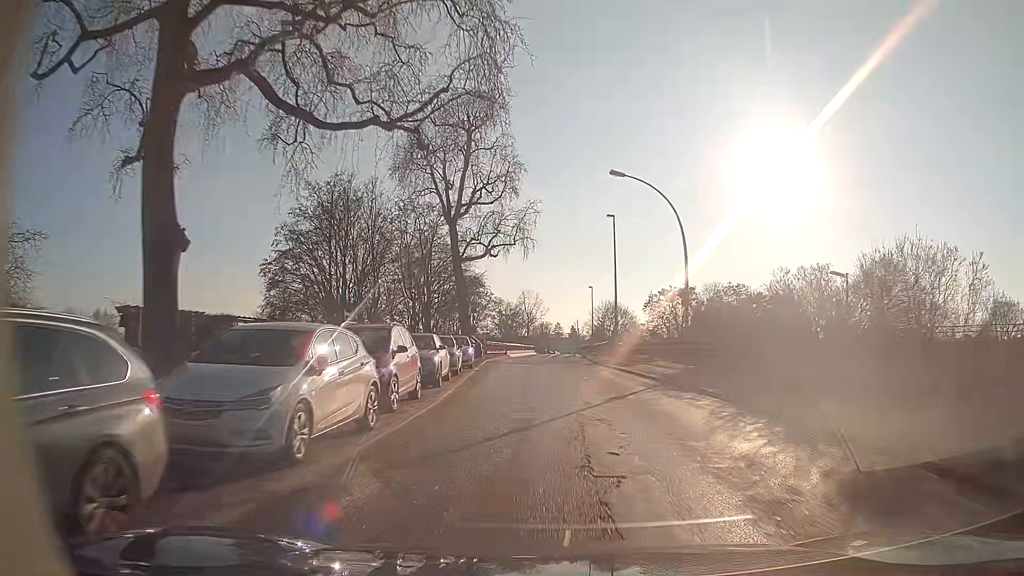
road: residential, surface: asphalt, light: Day
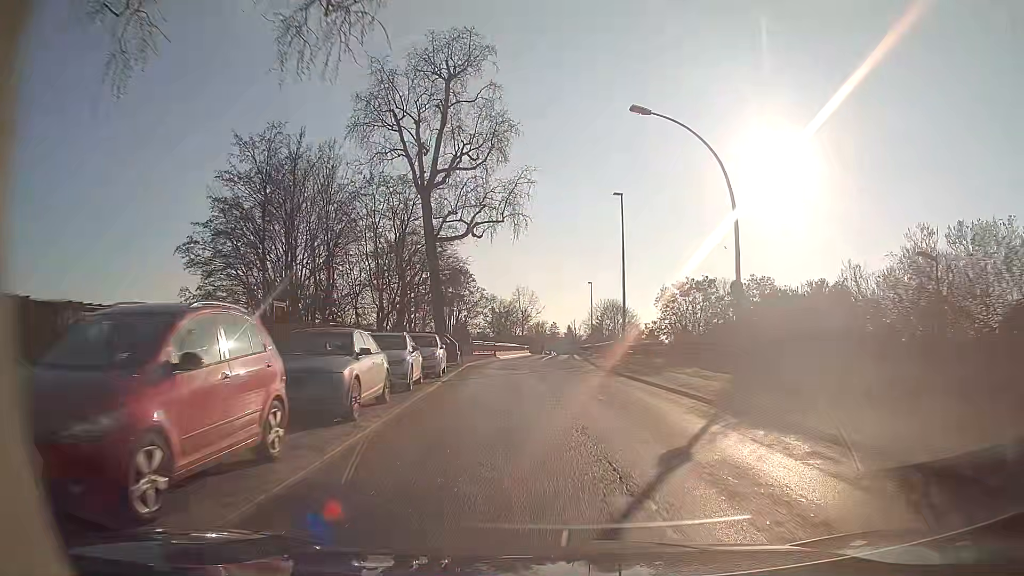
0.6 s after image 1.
(0.0, +7.7) m; 0°
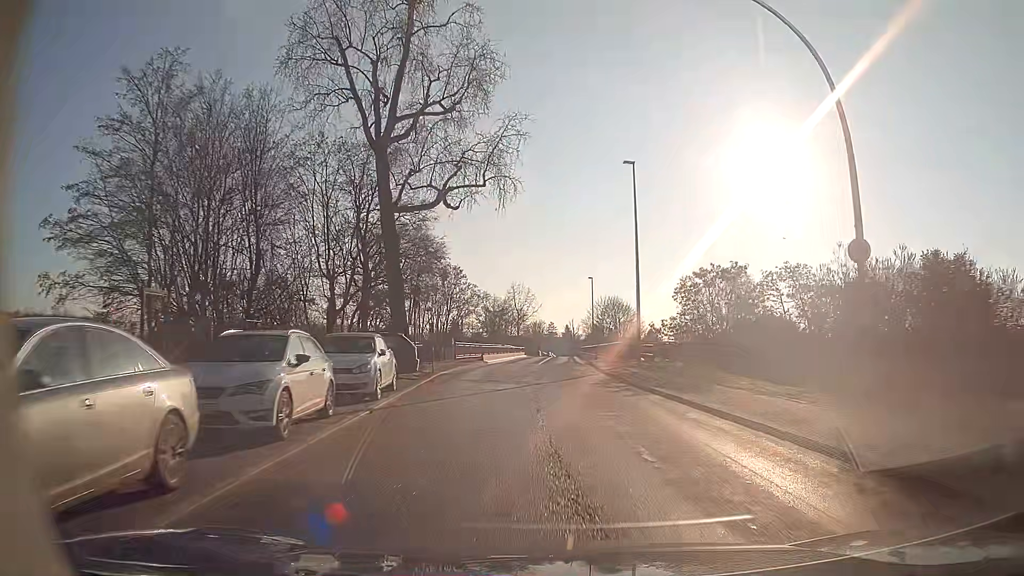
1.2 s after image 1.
(0.0, +7.9) m; 0°
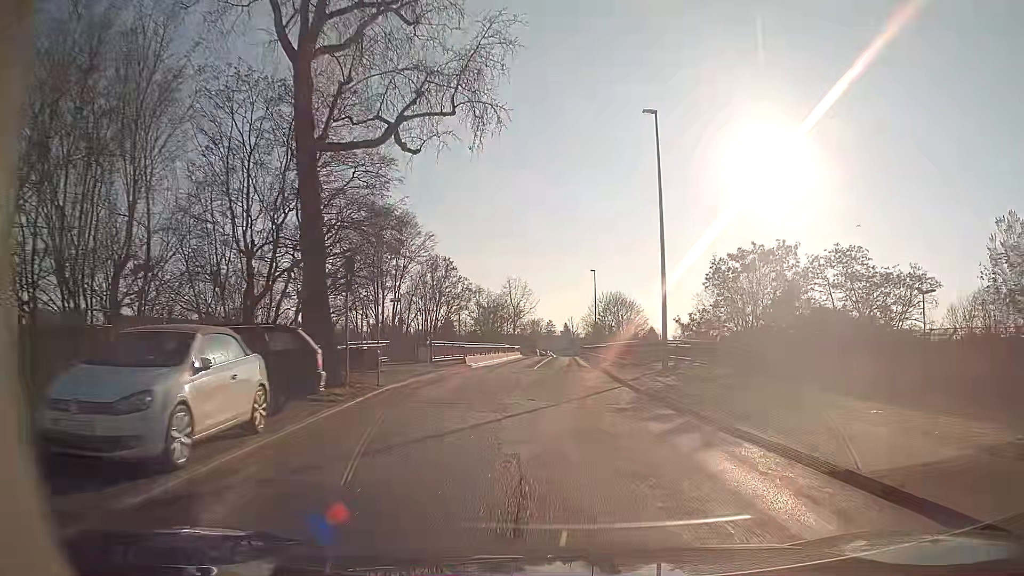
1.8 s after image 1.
(0.0, +8.1) m; 0°
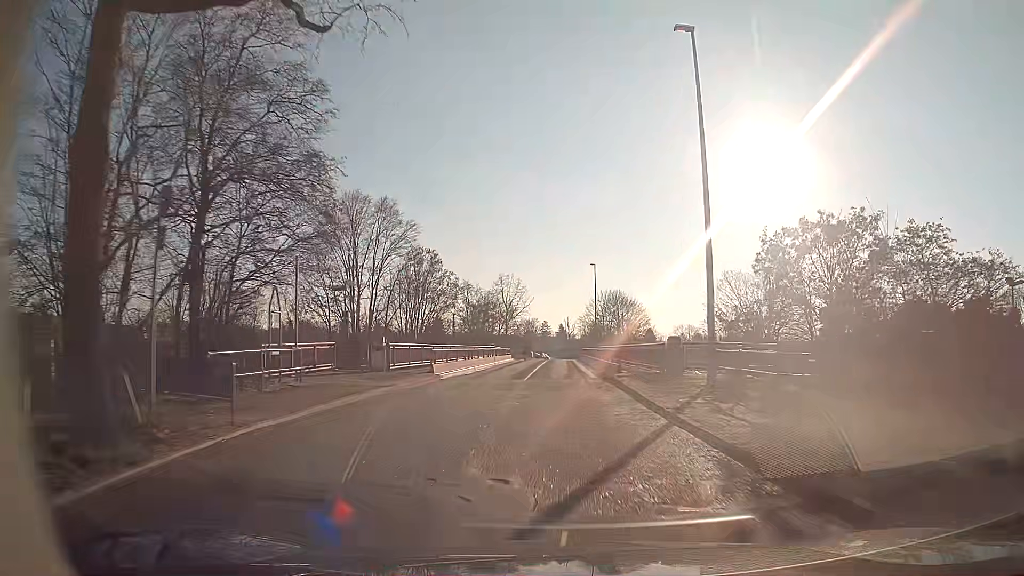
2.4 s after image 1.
(+0.1, +8.3) m; +1°
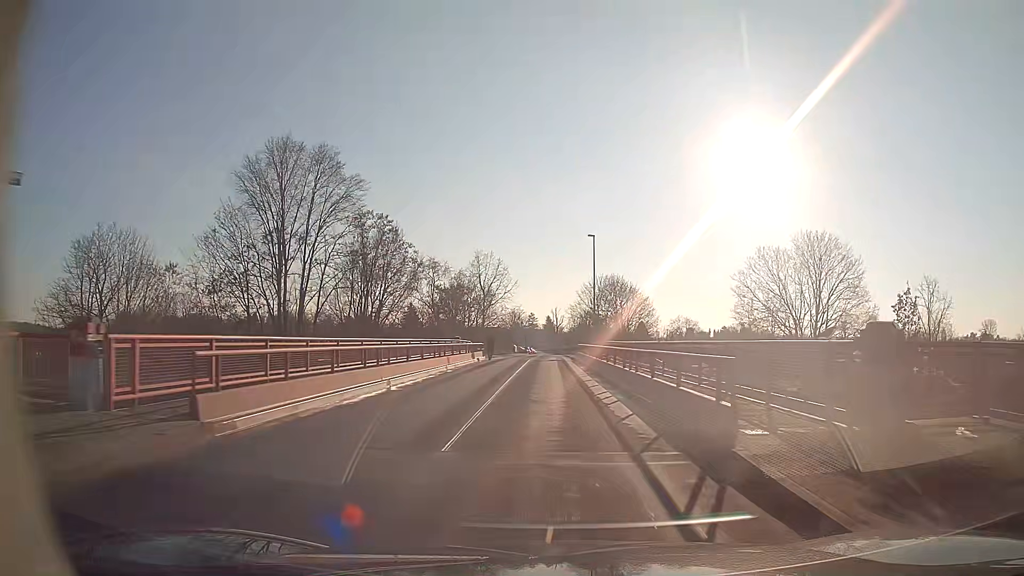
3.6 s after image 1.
(+0.1, +16.9) m; +1°
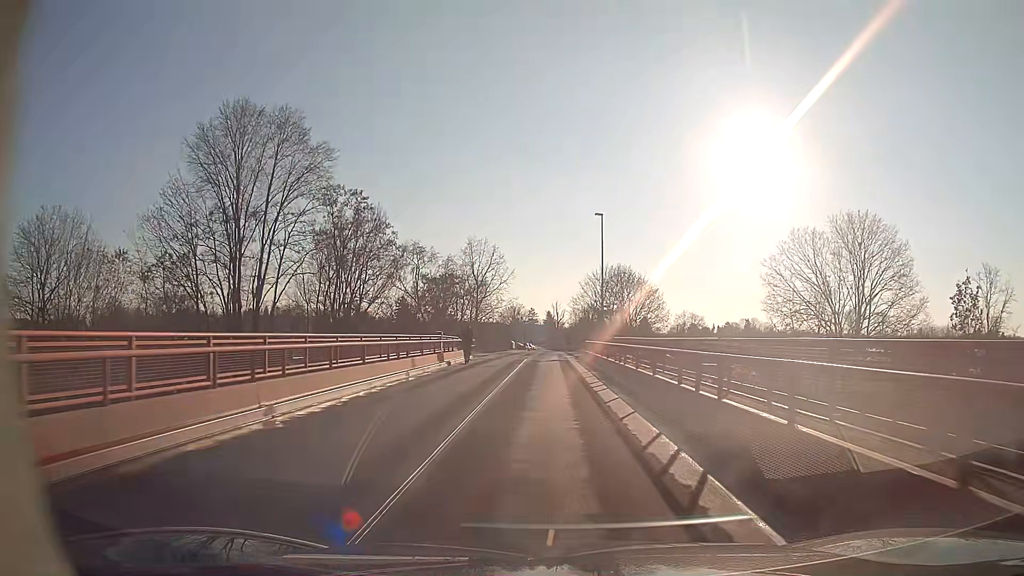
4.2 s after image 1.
(0.0, +8.4) m; 0°
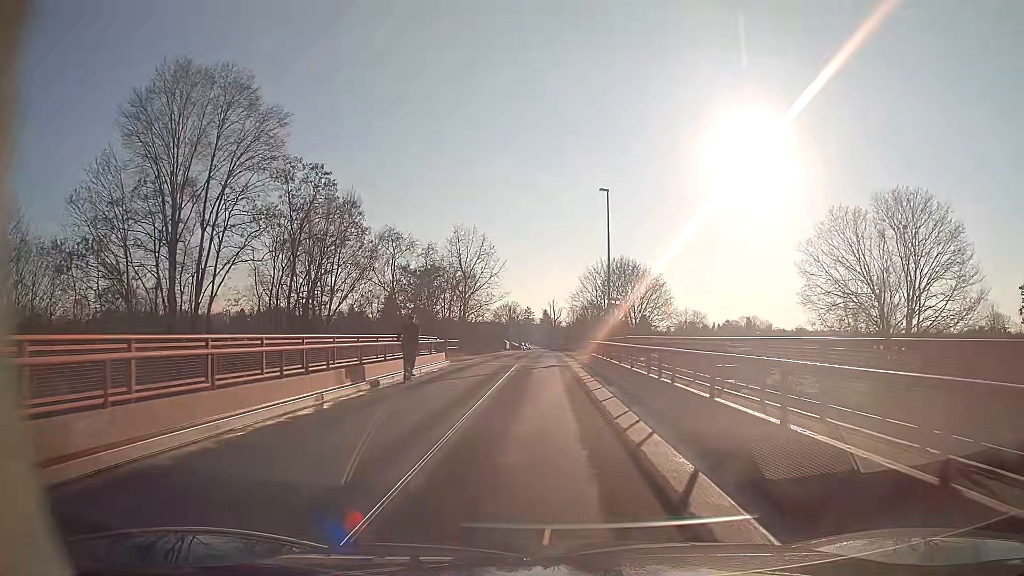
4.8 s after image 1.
(0.0, +8.1) m; +1°
